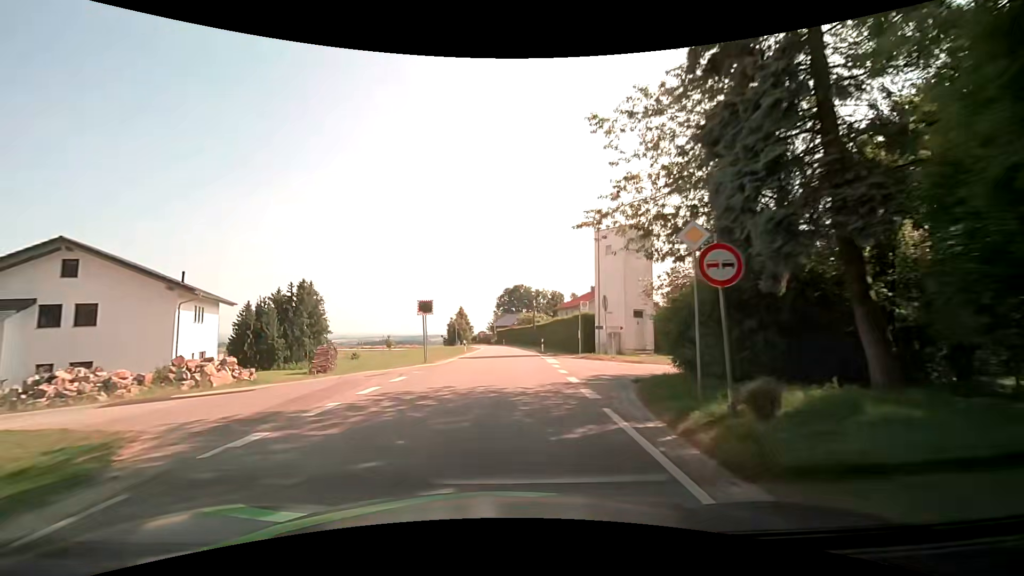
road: tertiary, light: Day
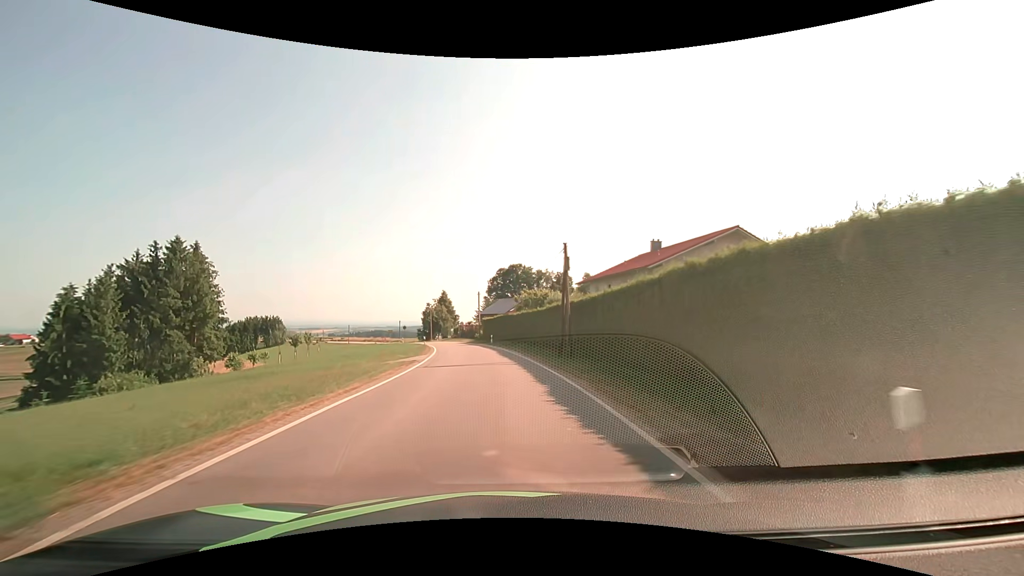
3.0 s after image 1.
(+1.1, +38.2) m; +2°
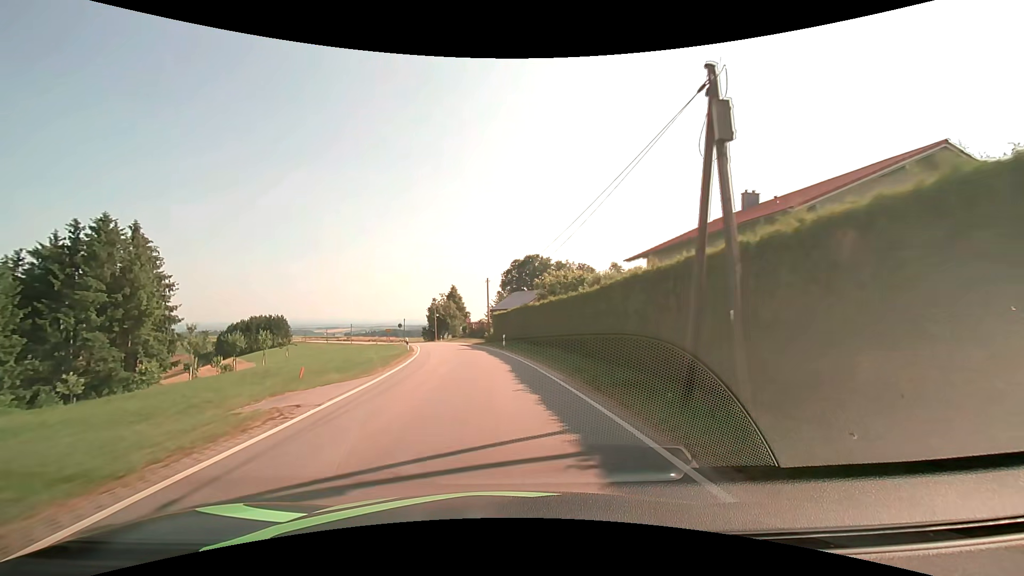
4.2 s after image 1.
(-0.2, +15.3) m; -2°
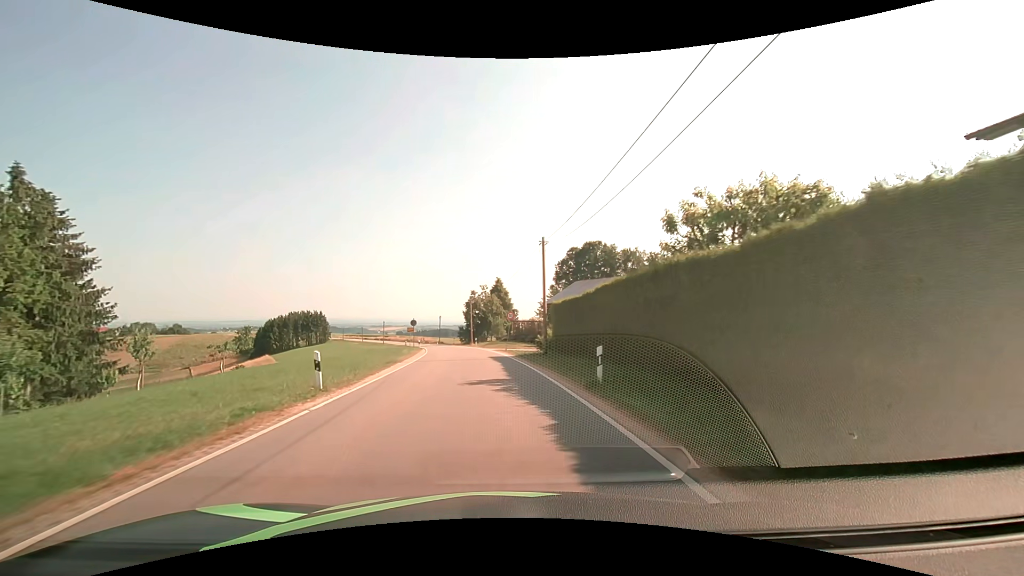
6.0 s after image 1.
(-1.1, +22.7) m; -6°
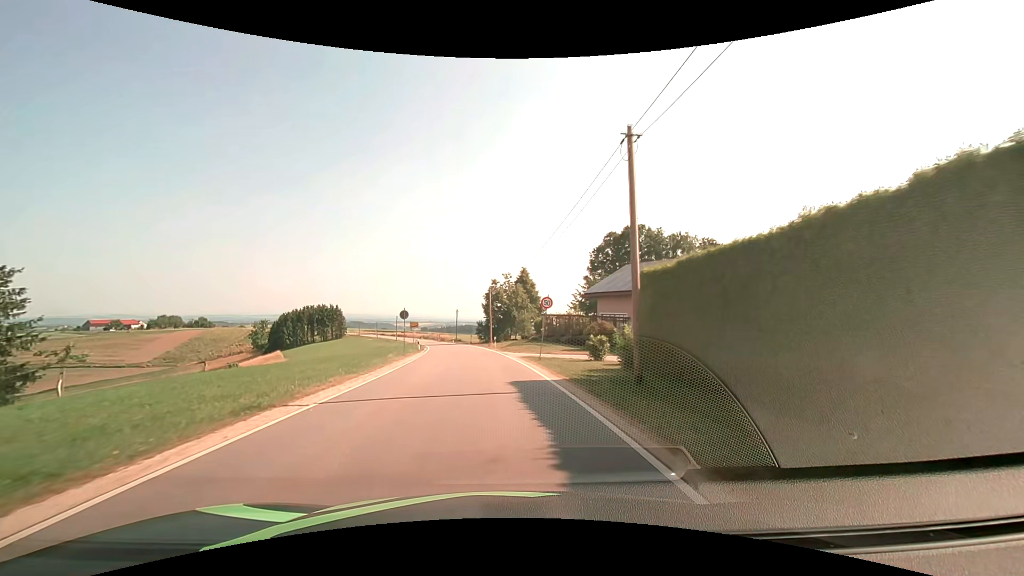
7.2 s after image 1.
(-0.4, +15.0) m; -3°
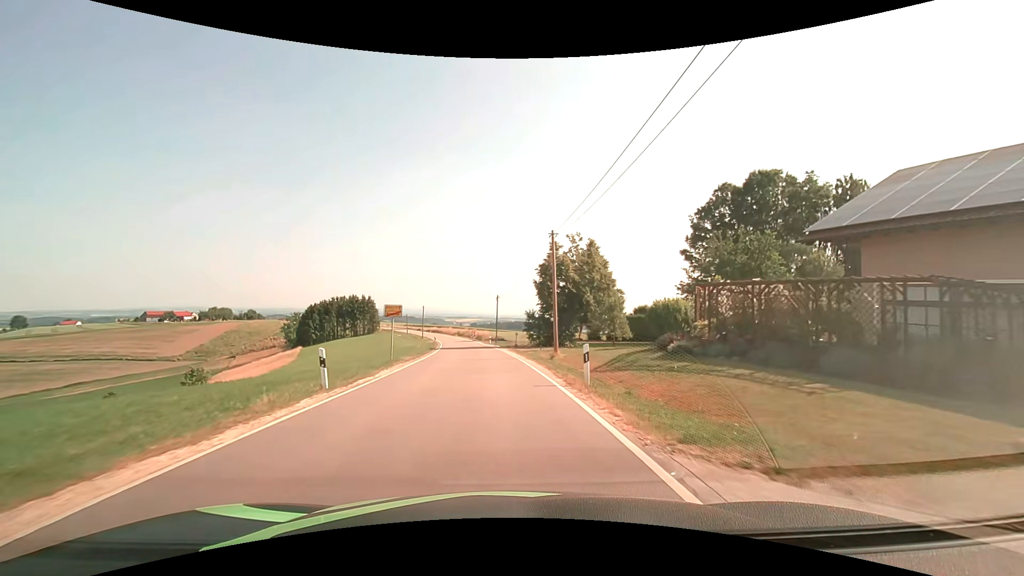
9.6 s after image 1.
(-1.5, +30.3) m; -6°
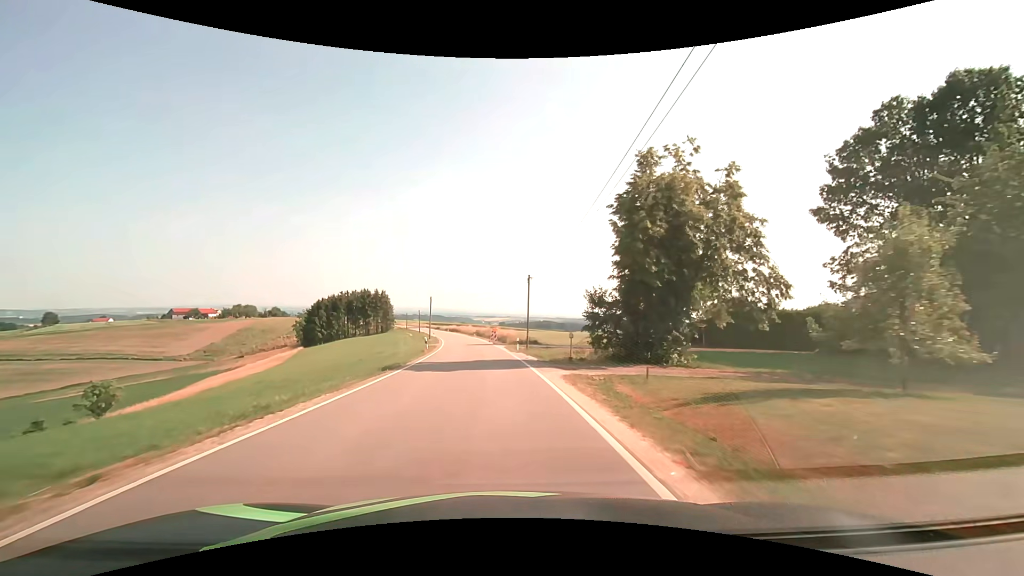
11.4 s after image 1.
(-0.6, +24.1) m; -3°
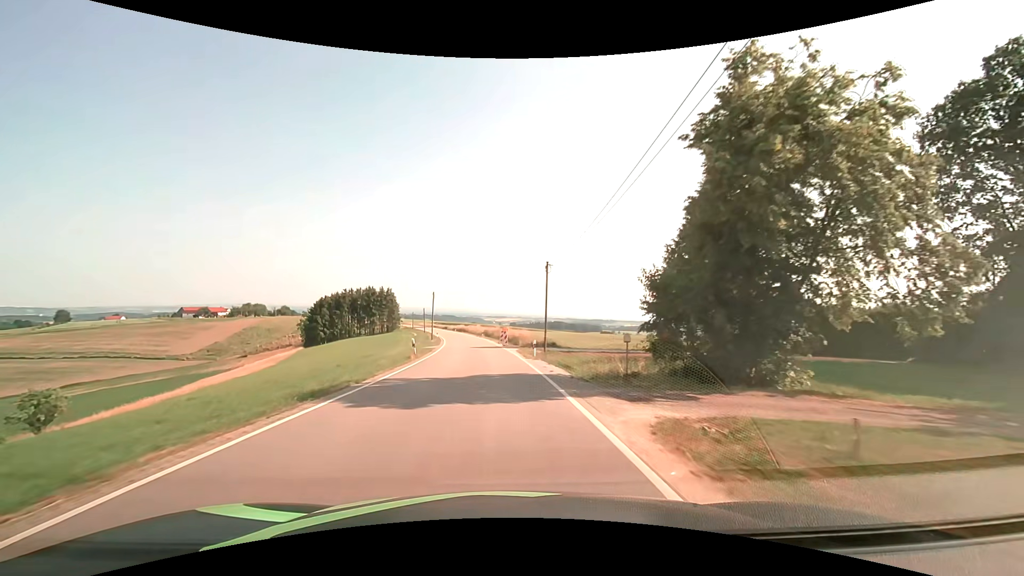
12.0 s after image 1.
(-0.1, +8.7) m; -1°
(0, +10) (0, +20) (-1, +30) (-2, +40) (-3, +50) (-4, +60) (-5, +70) (-7, +80) (-8, +90) (-10, +99) m
